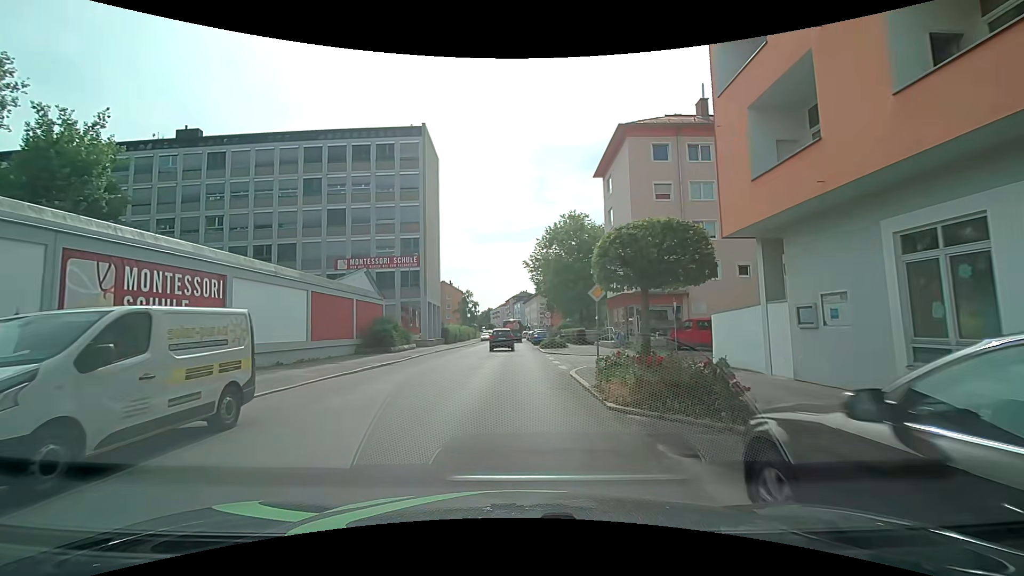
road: tertiary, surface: asphalt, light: Day
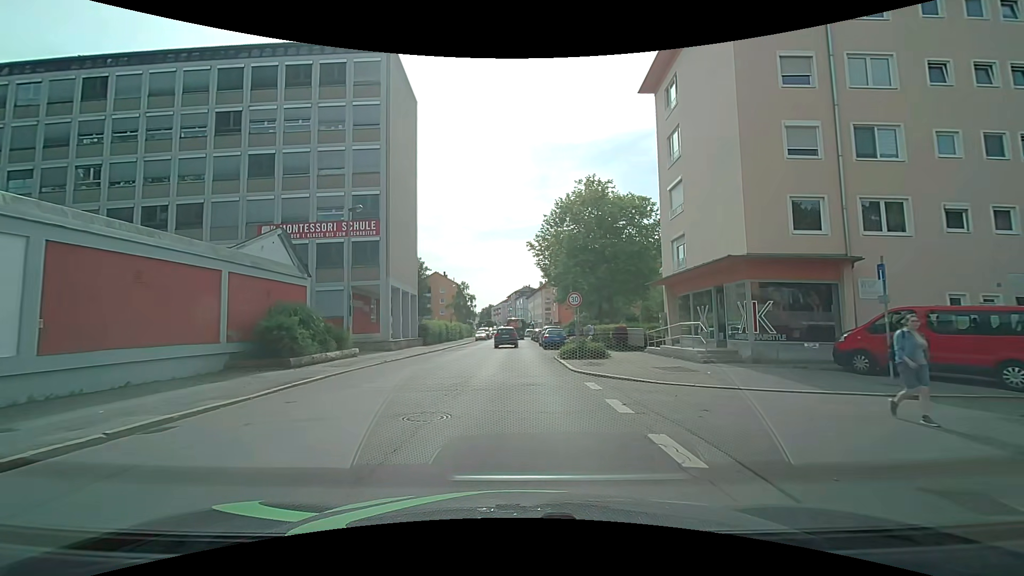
(0.0, +16.4) m; 0°
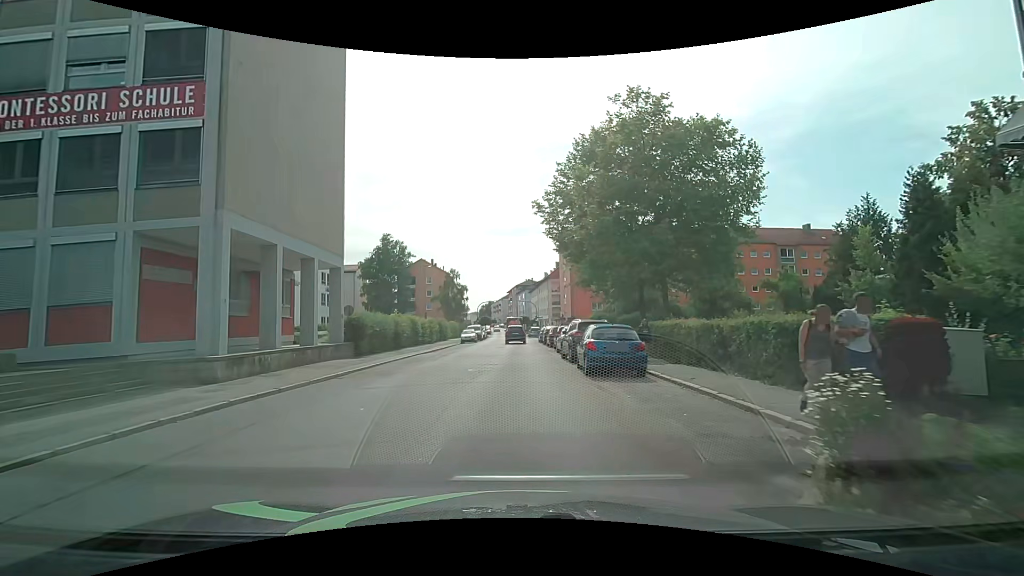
(-0.1, +21.0) m; -1°
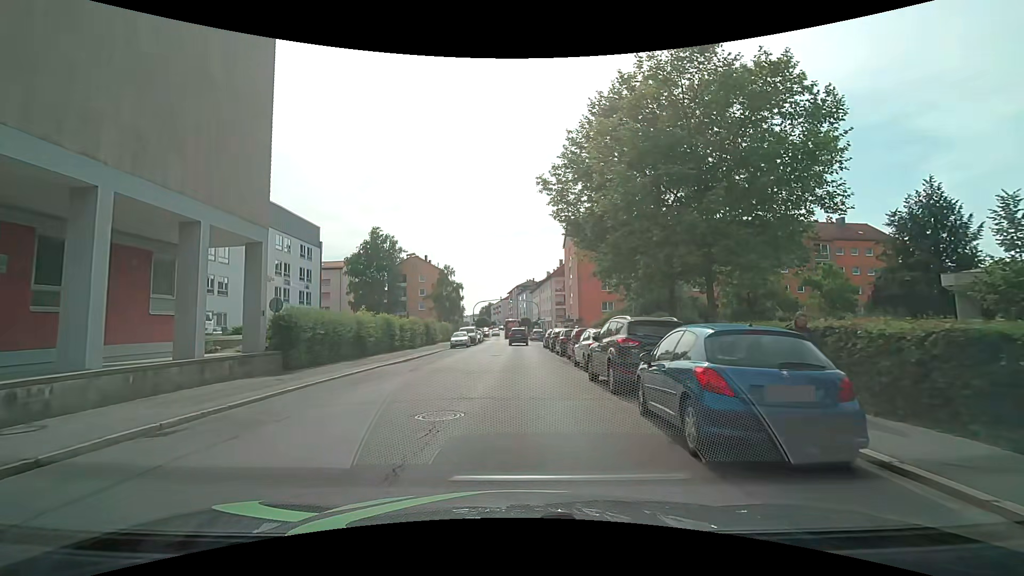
(0.0, +8.6) m; -1°
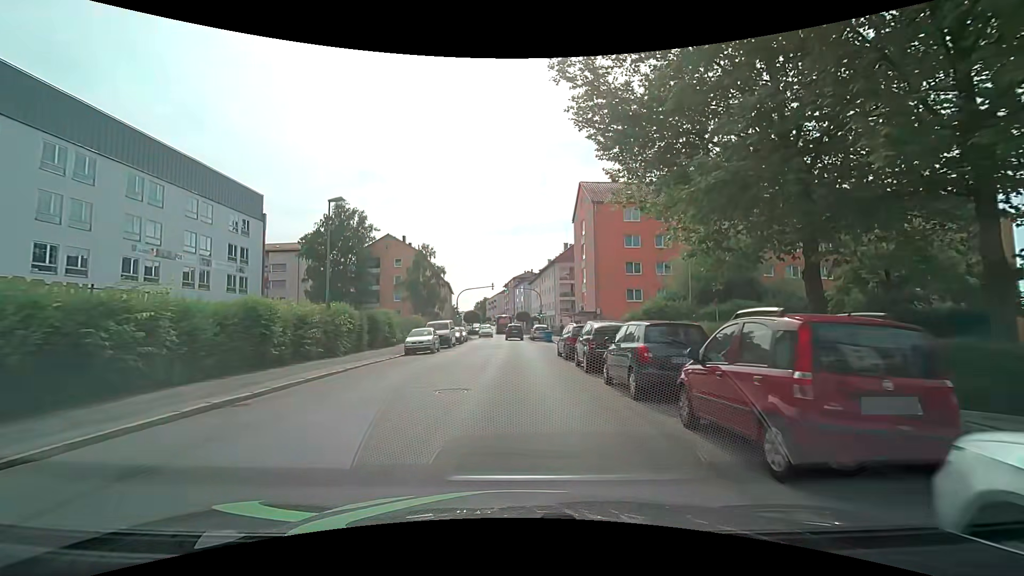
(+0.3, +17.3) m; +1°
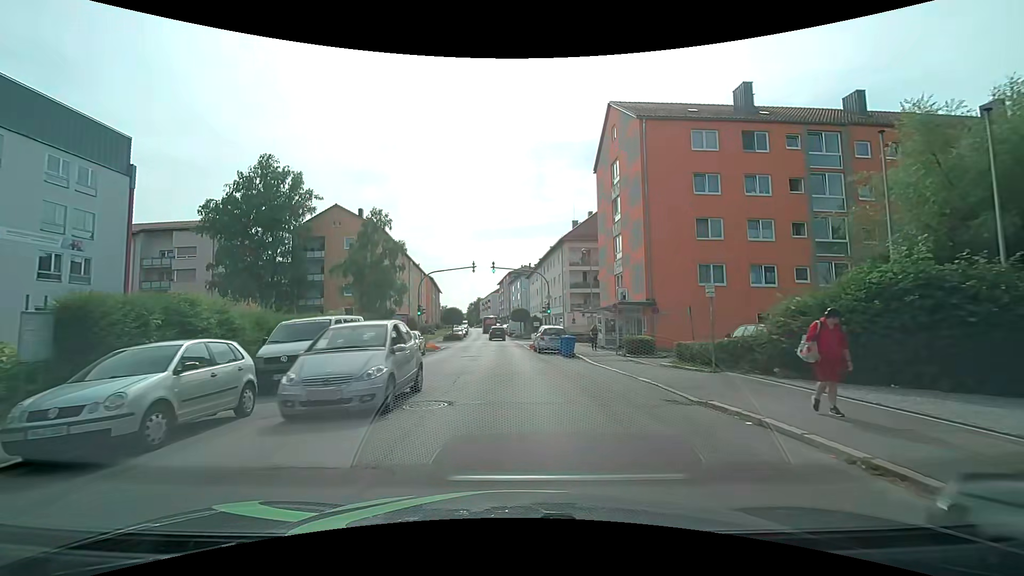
(+0.1, +21.4) m; +1°
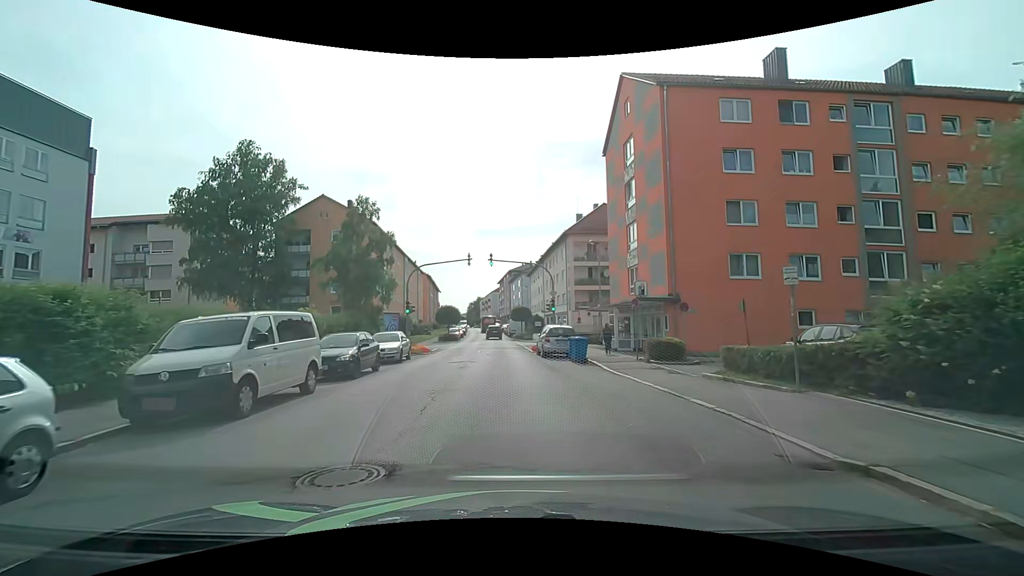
(0.0, +4.2) m; 0°
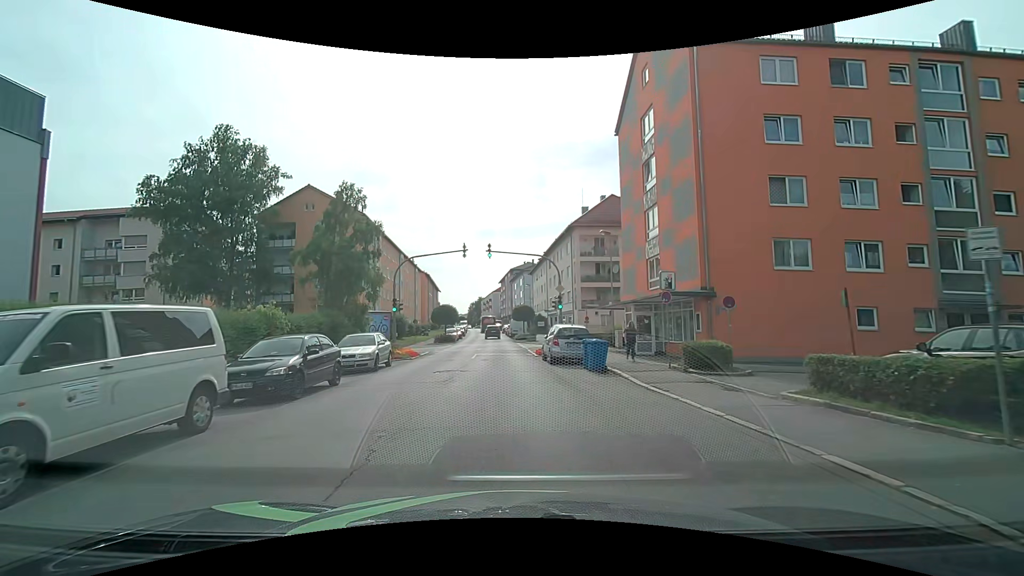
(0.0, +4.2) m; 0°
(0, +10) (0, +20) (-1, +30) (-1, +40) (-2, +50) (-2, +60) (-3, +70) (-4, +80) (-4, +90) (-5, +100) m
